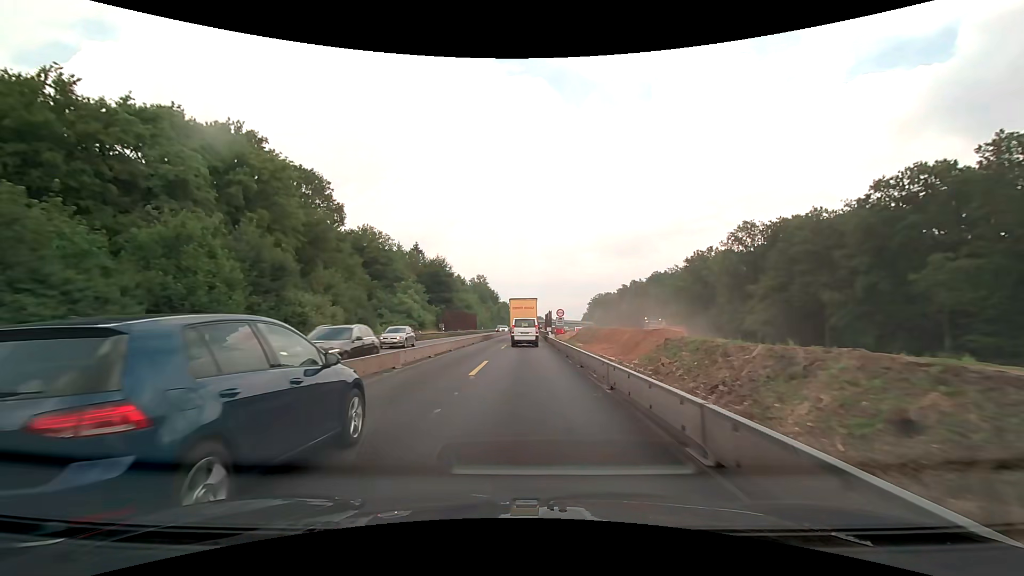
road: motorway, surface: concrete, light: Day
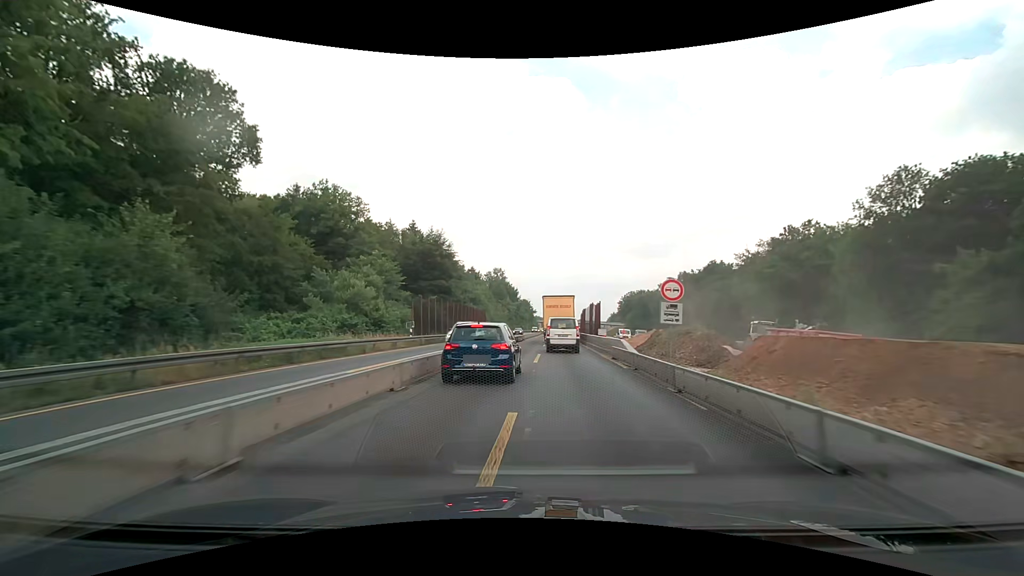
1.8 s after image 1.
(-0.8, +30.1) m; -3°
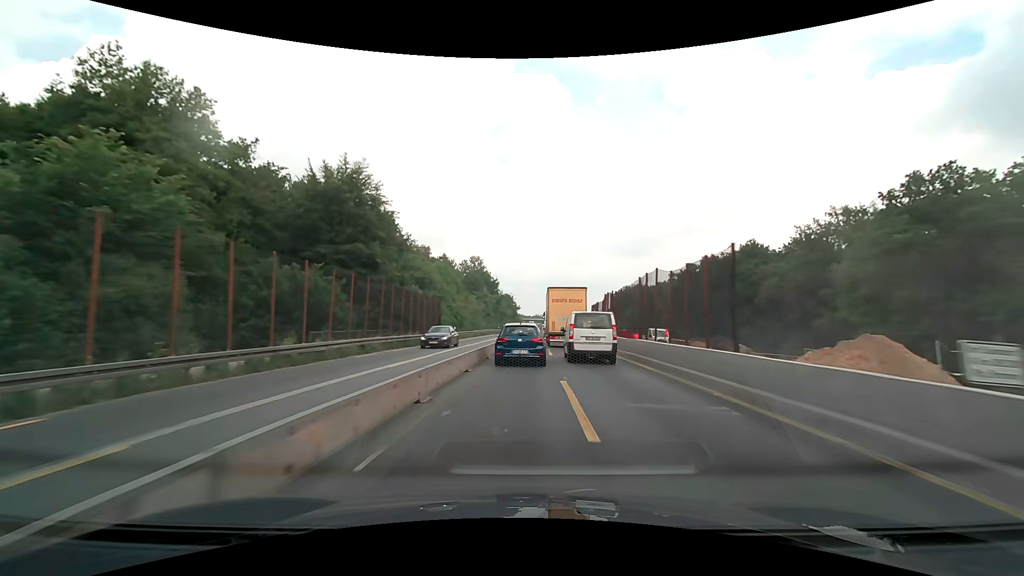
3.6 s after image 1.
(+0.5, +32.1) m; +2°
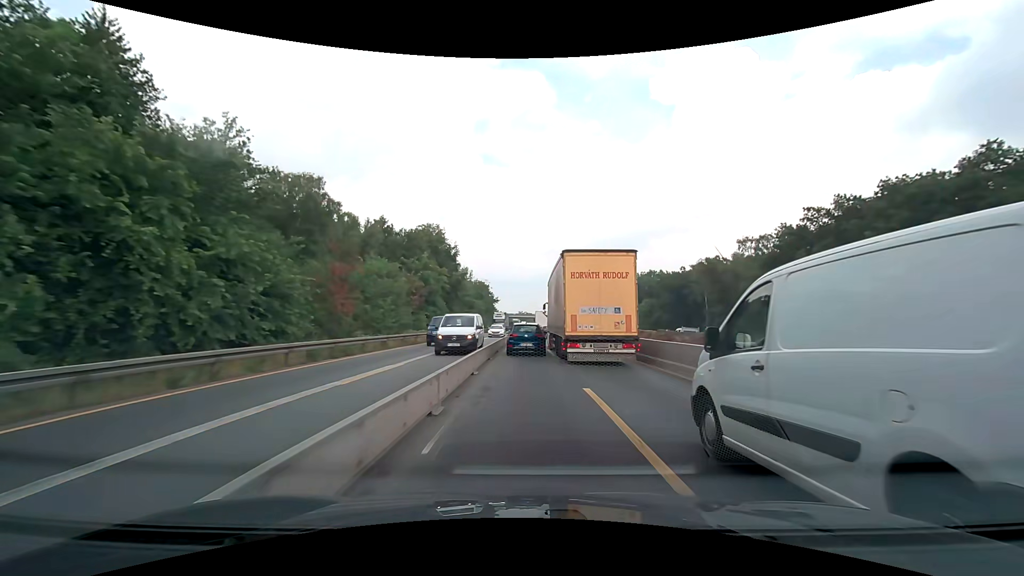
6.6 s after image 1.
(+1.1, +55.6) m; +2°
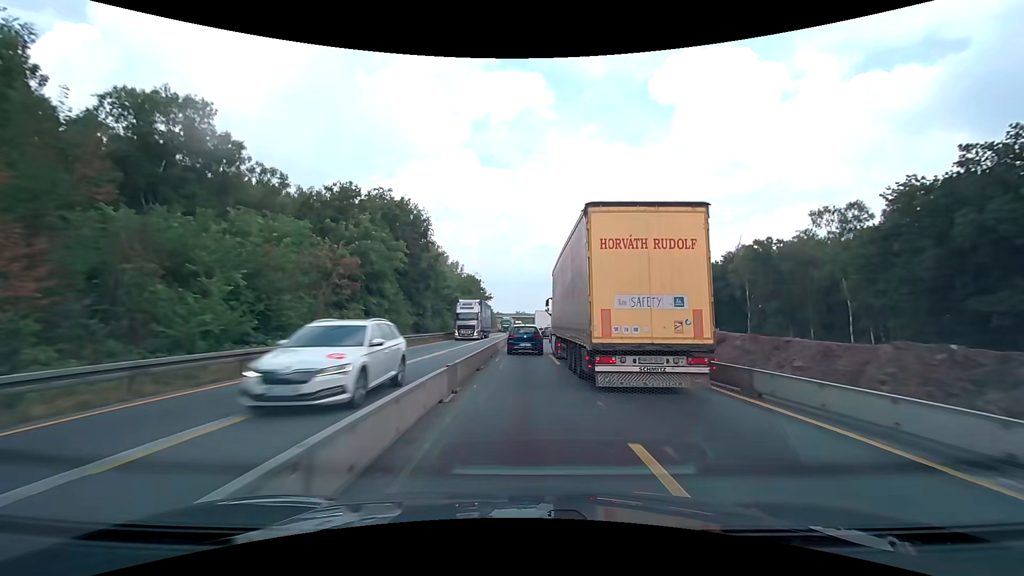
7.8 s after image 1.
(+0.2, +22.7) m; +1°
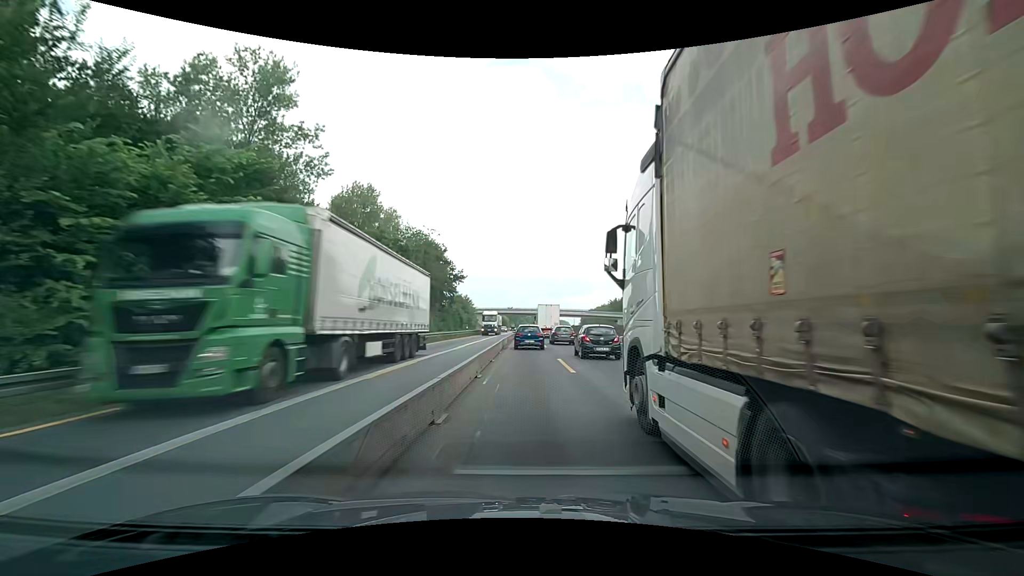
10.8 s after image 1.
(0.0, +57.6) m; 0°
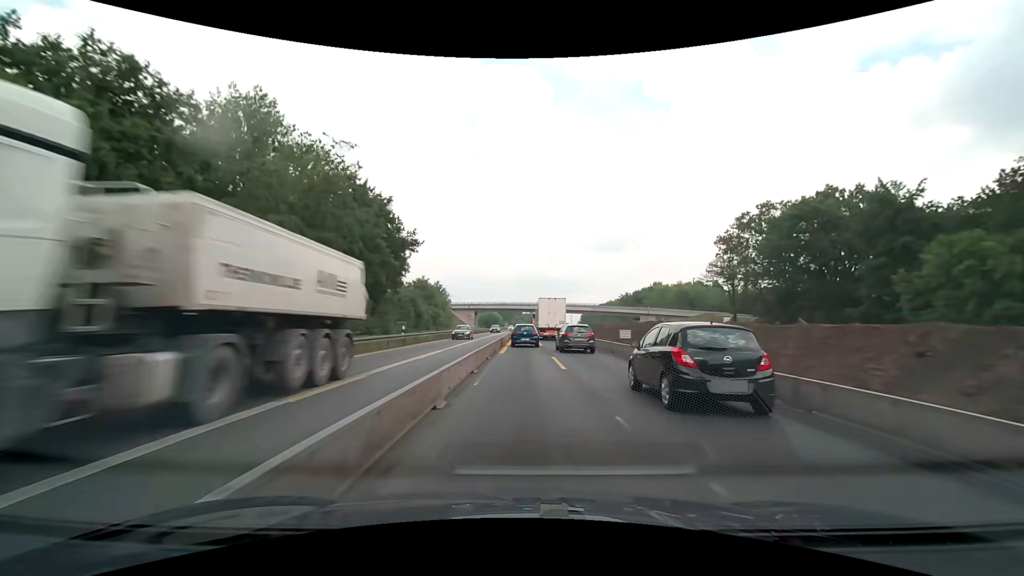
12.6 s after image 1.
(+0.4, +35.1) m; +1°
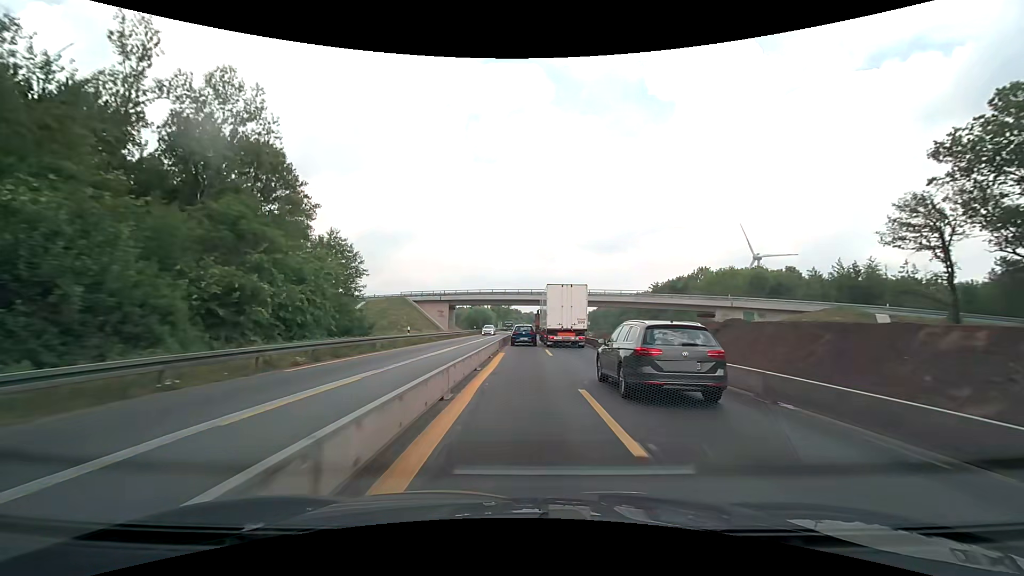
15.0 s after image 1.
(-0.1, +47.2) m; 0°
(0, +10) (0, +20) (0, +30) (0, +40) (0, +50) (0, +60) (0, +70) (+1, +80) (+1, +90) (+1, +100) m
